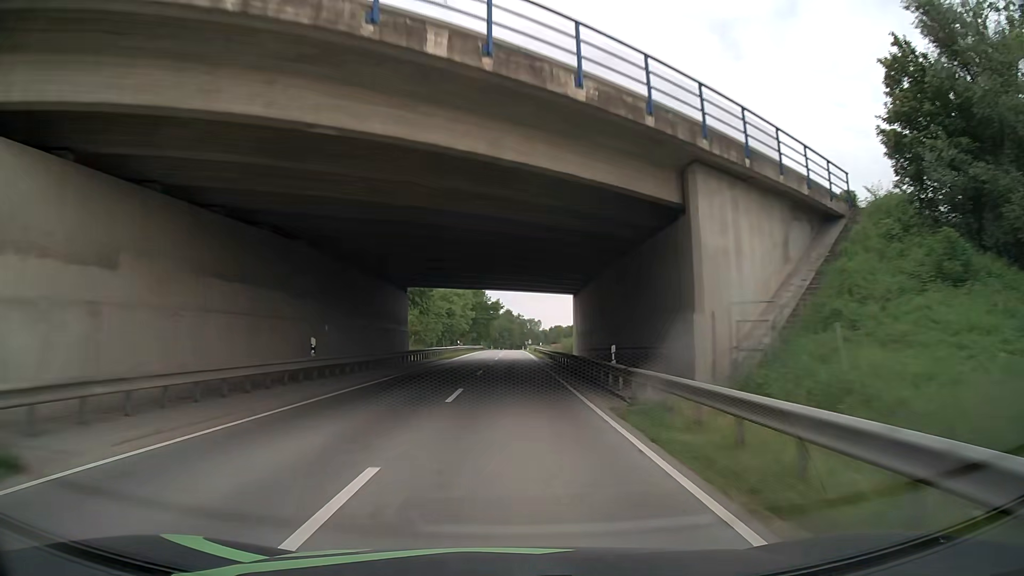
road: secondary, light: Day
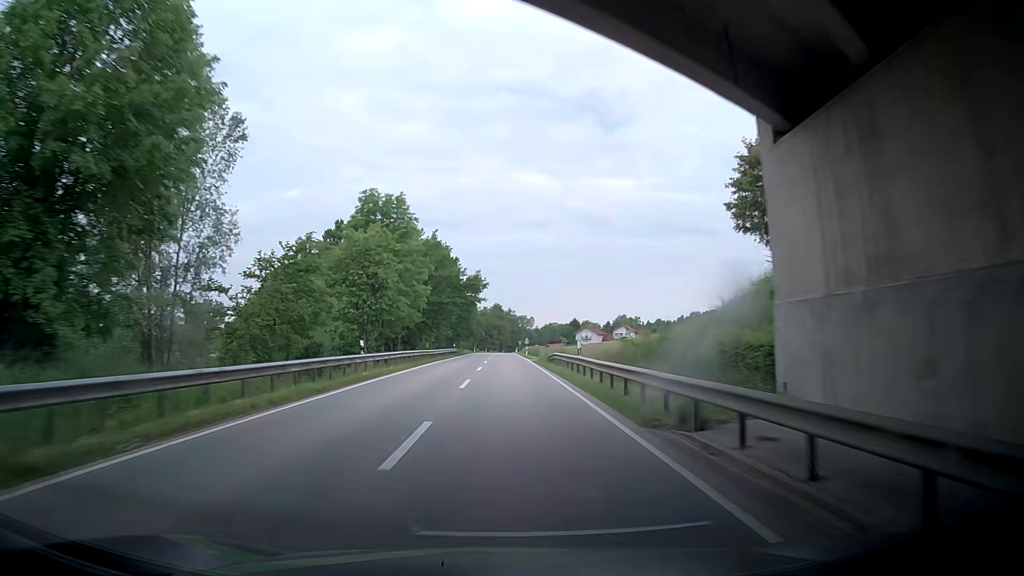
(+0.1, +43.9) m; +1°
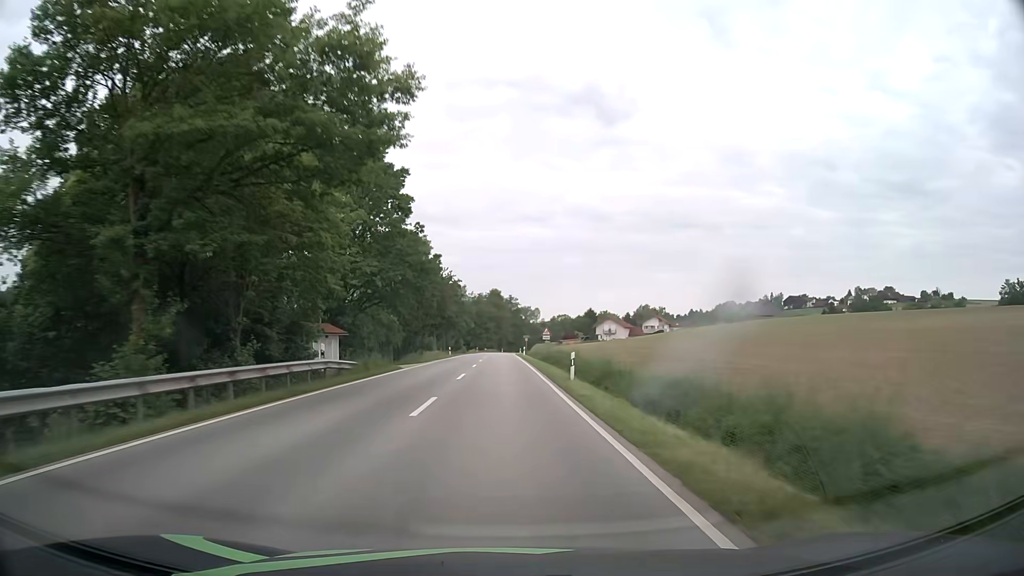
(0.0, +54.9) m; 0°
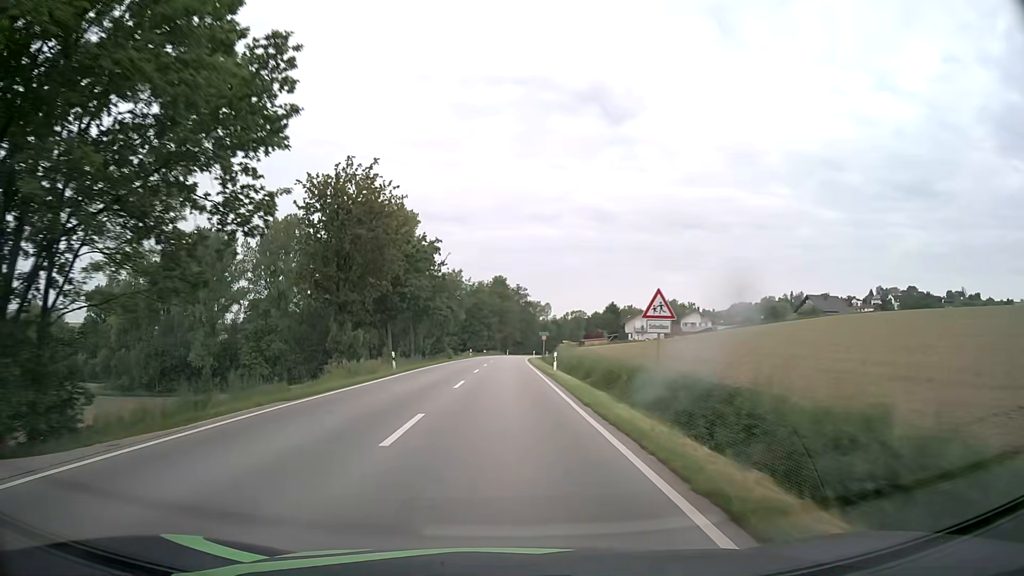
(-0.2, +39.2) m; -1°
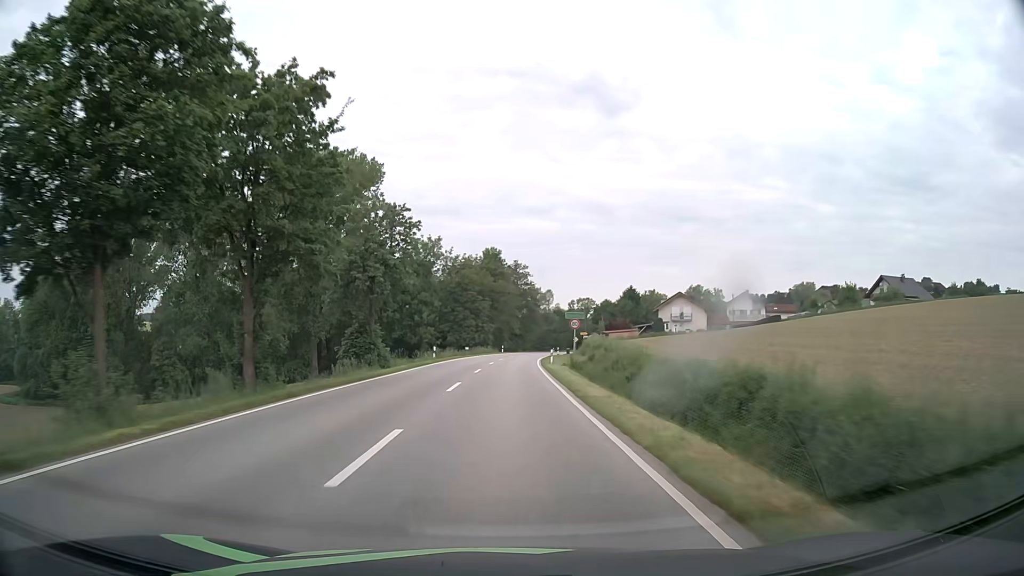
(+0.2, +38.6) m; 0°
(0, +10) (0, +20) (0, +30) (+1, +40) (+1, +50) (+2, +60) (+2, +70) (+3, +80) (+5, +90) (+6, +100) m
